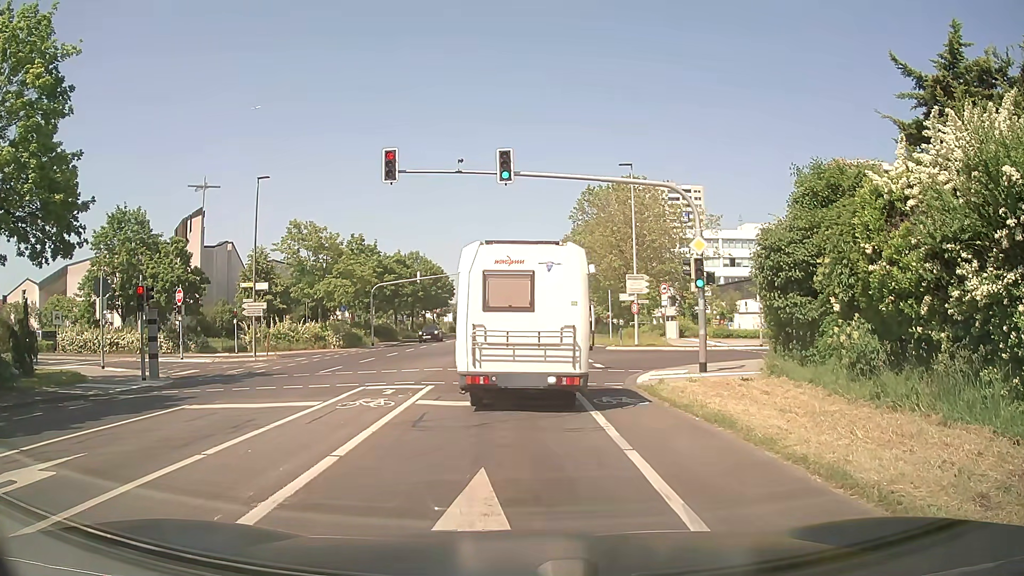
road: secondary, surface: asphalt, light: Day
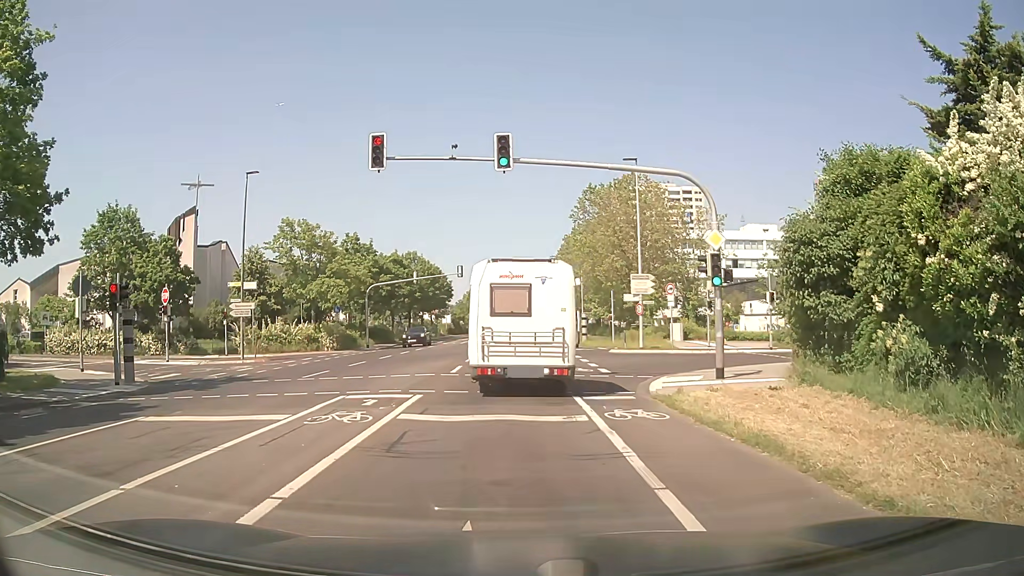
(0.0, +1.9) m; -1°
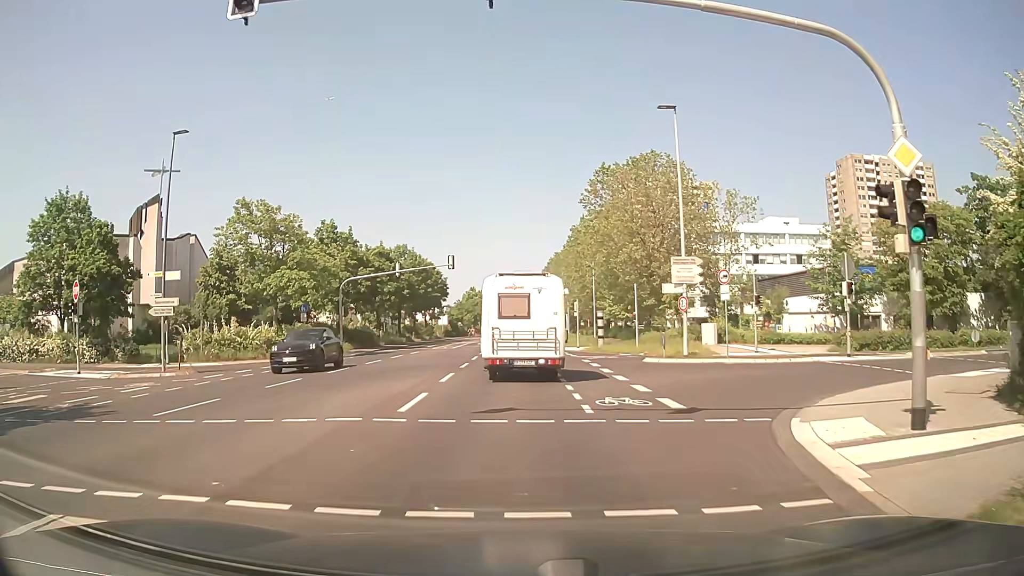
(+0.1, +9.7) m; +1°
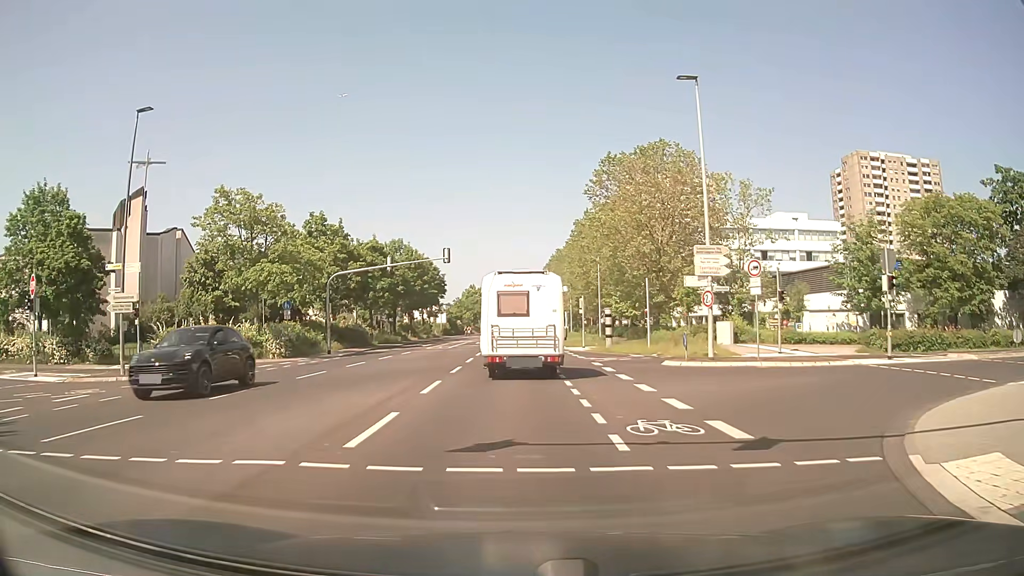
(0.0, +3.6) m; -1°
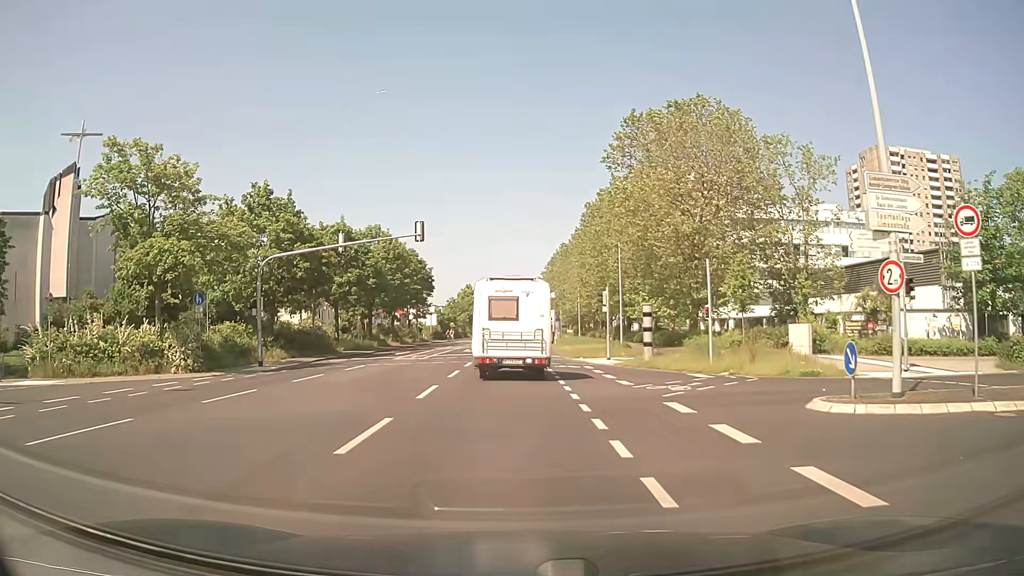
(0.0, +12.6) m; 0°
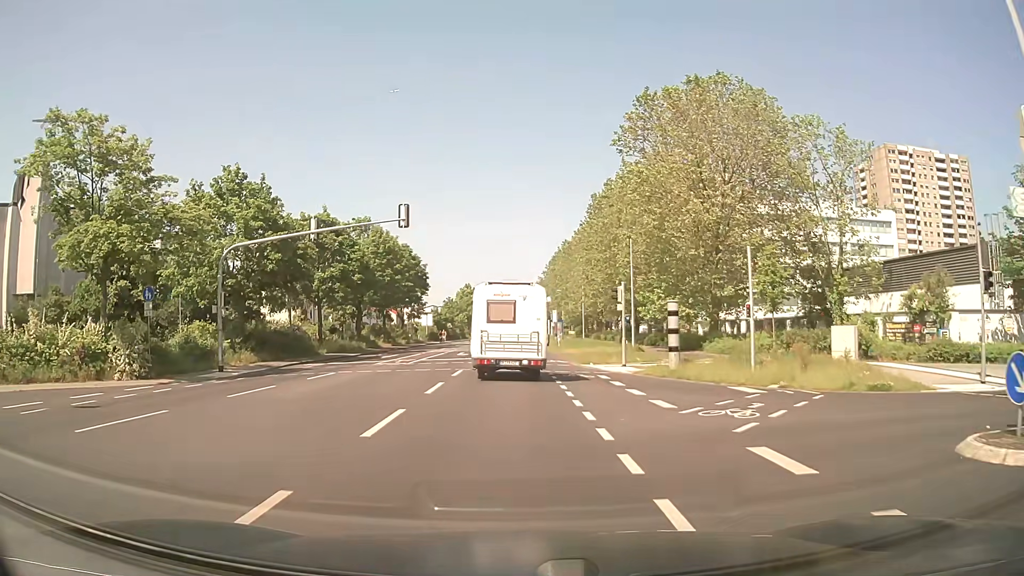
(0.0, +4.7) m; 0°
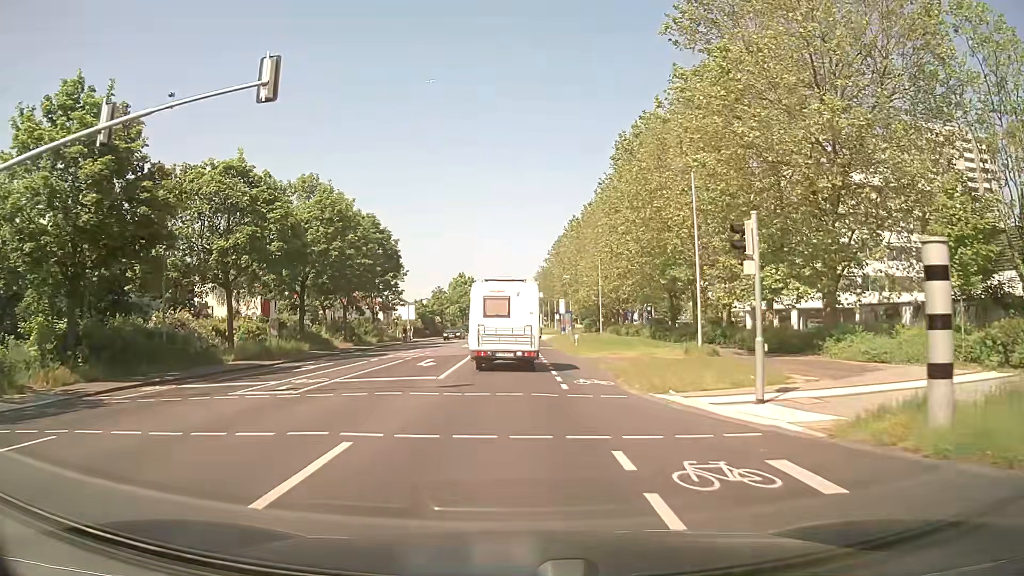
(+0.1, +15.9) m; 0°
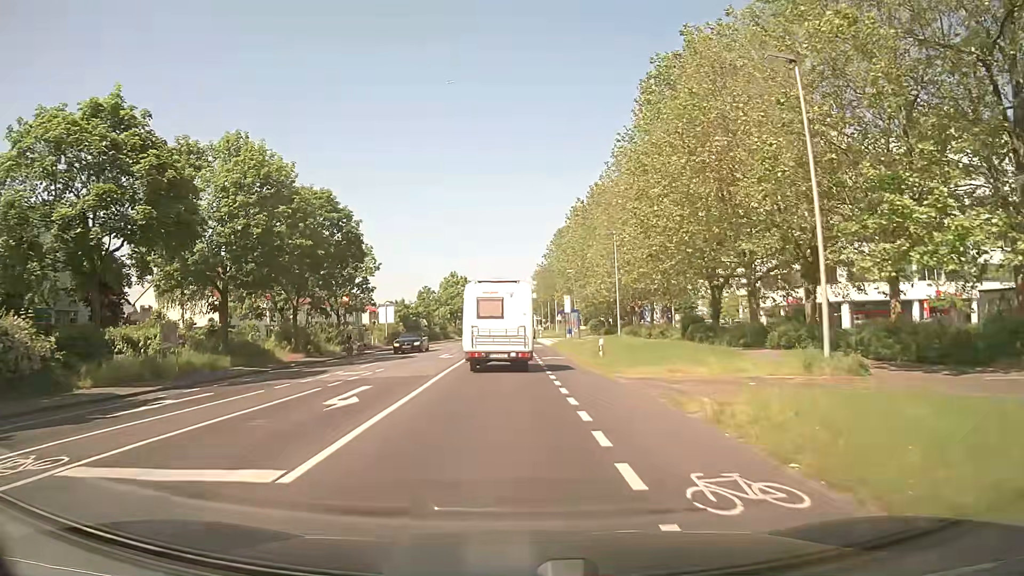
(+0.1, +11.7) m; 0°
(0, +10) (0, +20) (0, +30) (0, +40) (-1, +50) (-1, +60) (-1, +70) (-1, +80) (-1, +90) (-1, +100) m
